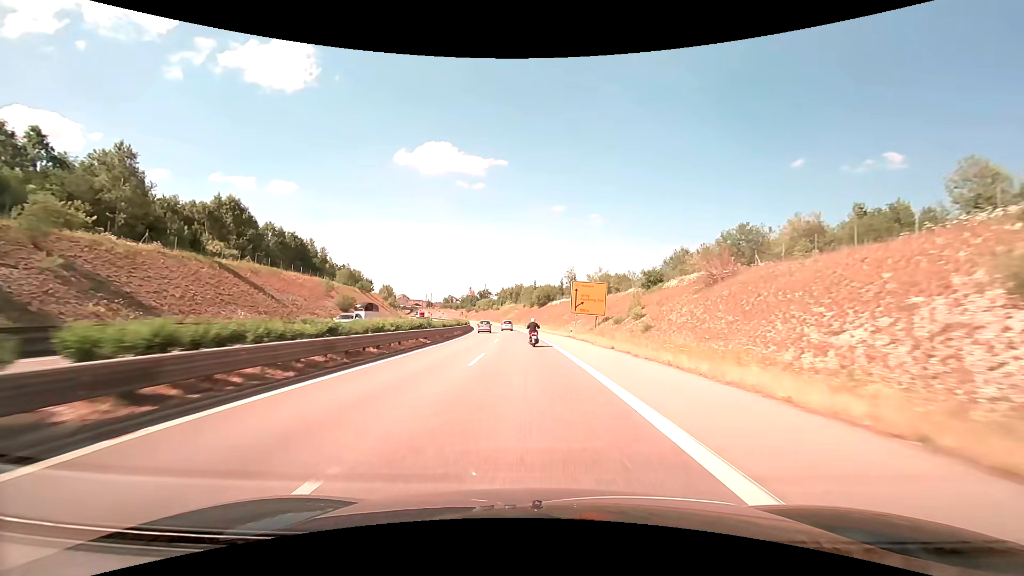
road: trunk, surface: asphalt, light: Day
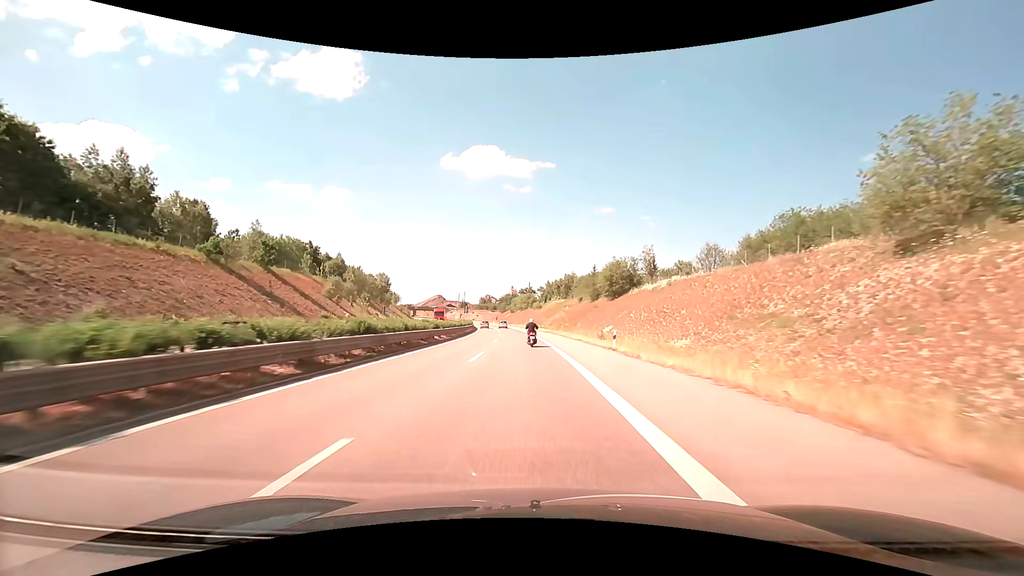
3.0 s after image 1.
(-3.1, +70.0) m; -5°
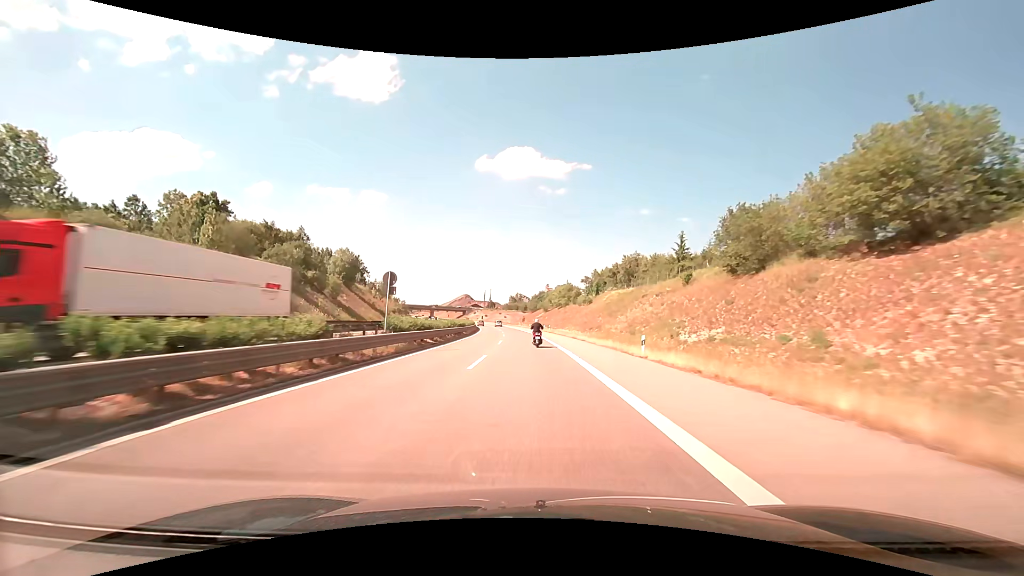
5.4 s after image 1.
(-2.2, +56.5) m; -4°
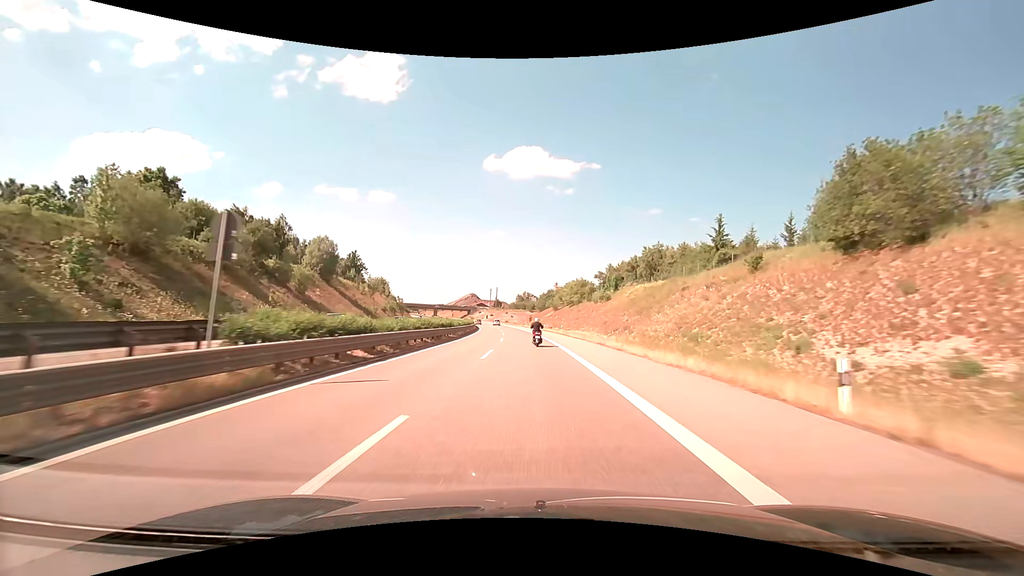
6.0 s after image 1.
(-0.1, +14.2) m; -1°
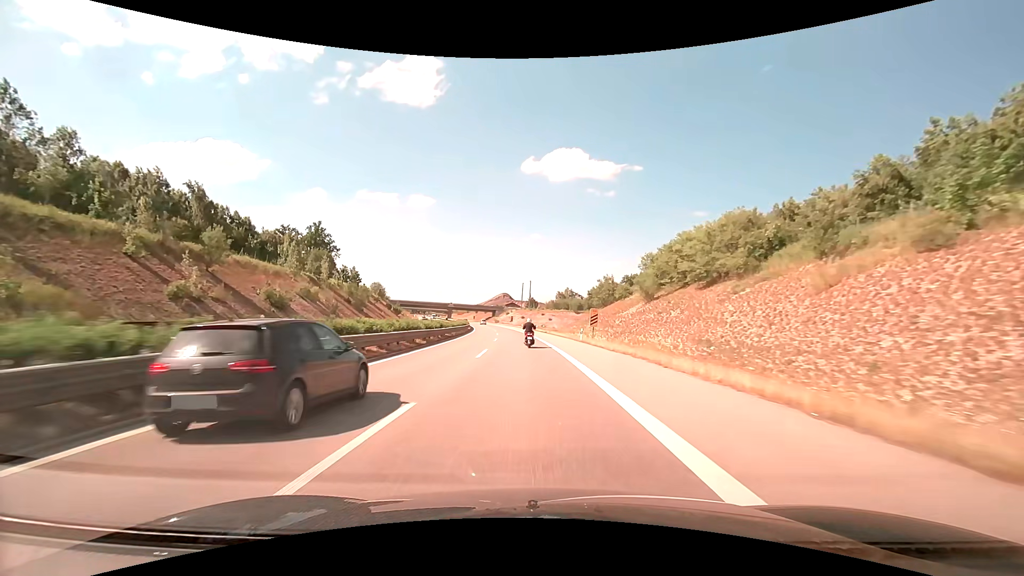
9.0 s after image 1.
(-2.6, +70.7) m; -4°
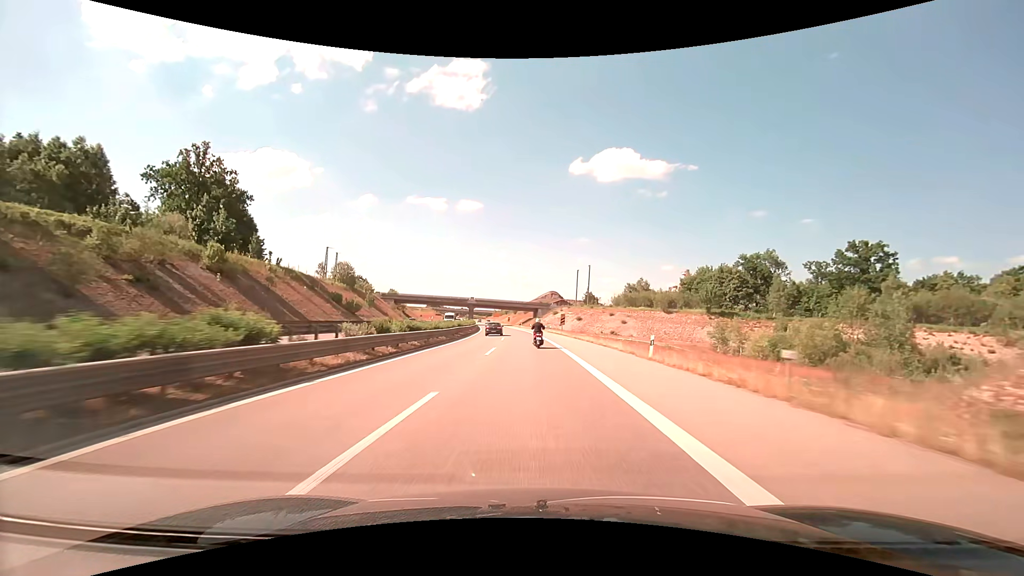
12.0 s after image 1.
(-3.5, +70.1) m; -6°
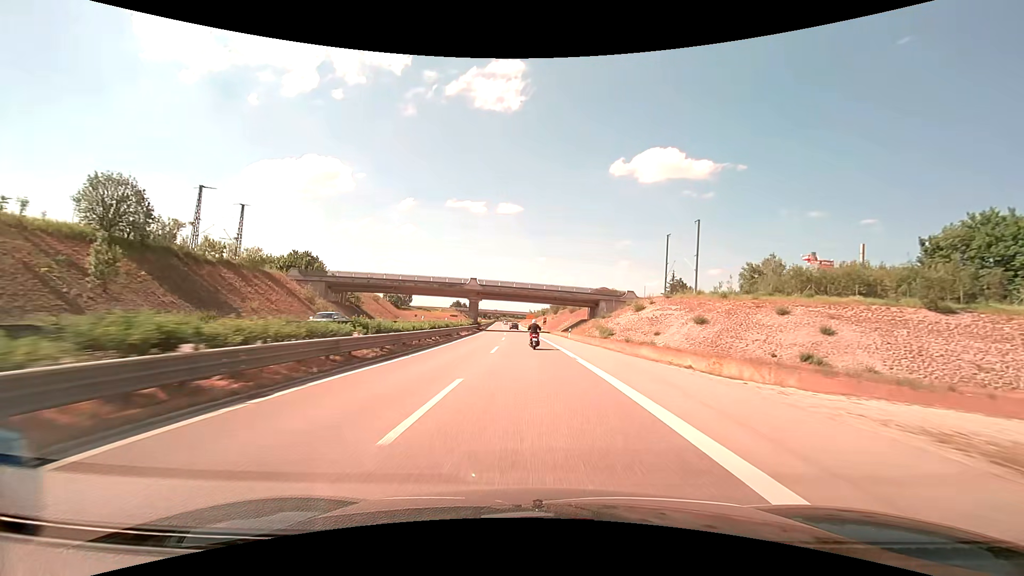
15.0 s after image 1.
(-2.7, +69.5) m; -4°
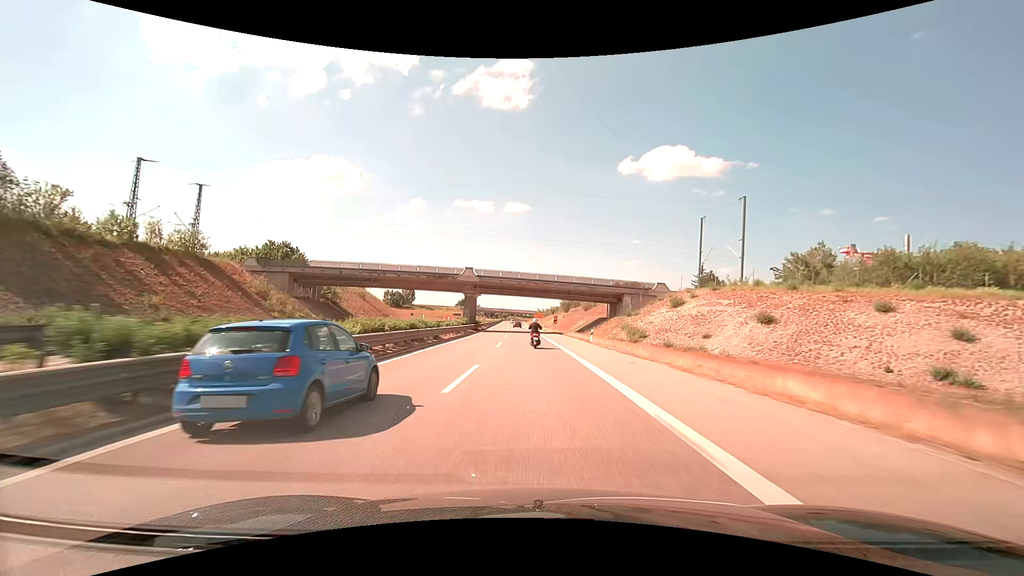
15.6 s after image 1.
(-0.1, +13.9) m; -1°
(0, +10) (0, +20) (0, +30) (-1, +40) (-1, +50) (-2, +60) (-2, +70) (-3, +80) (-3, +90) (-4, +100) m
